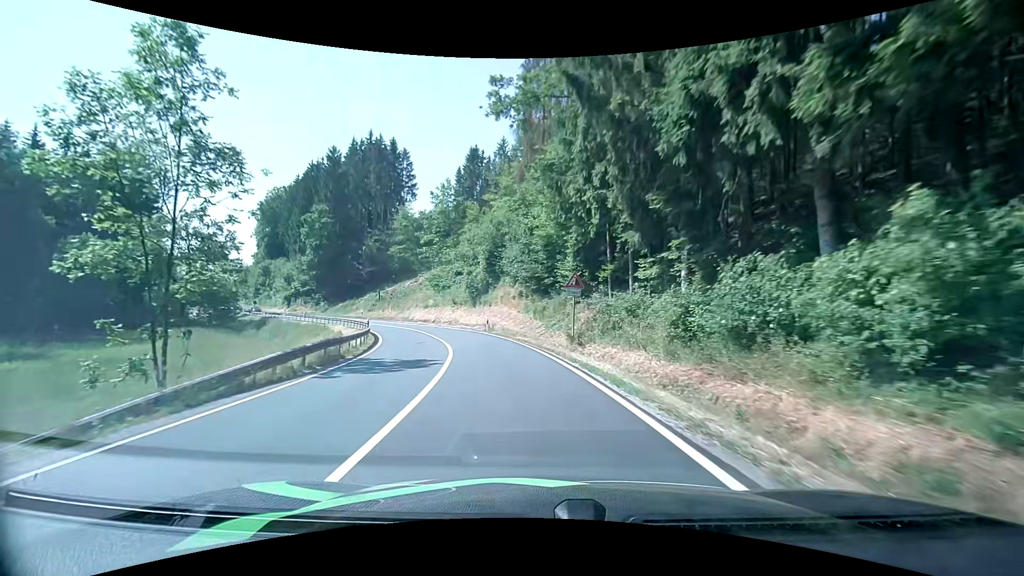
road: secondary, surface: asphalt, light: Day
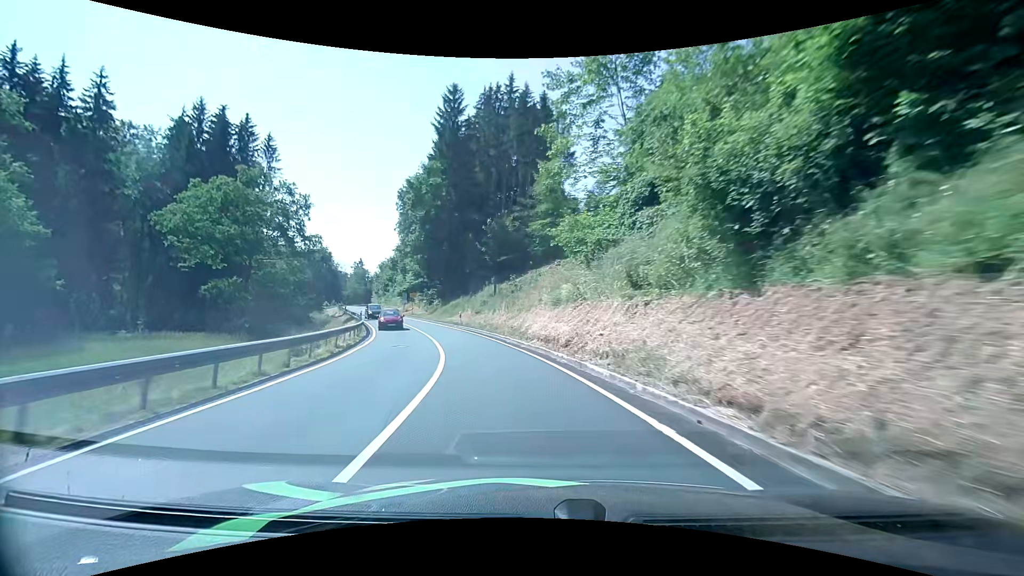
(-5.2, +34.4) m; -19°
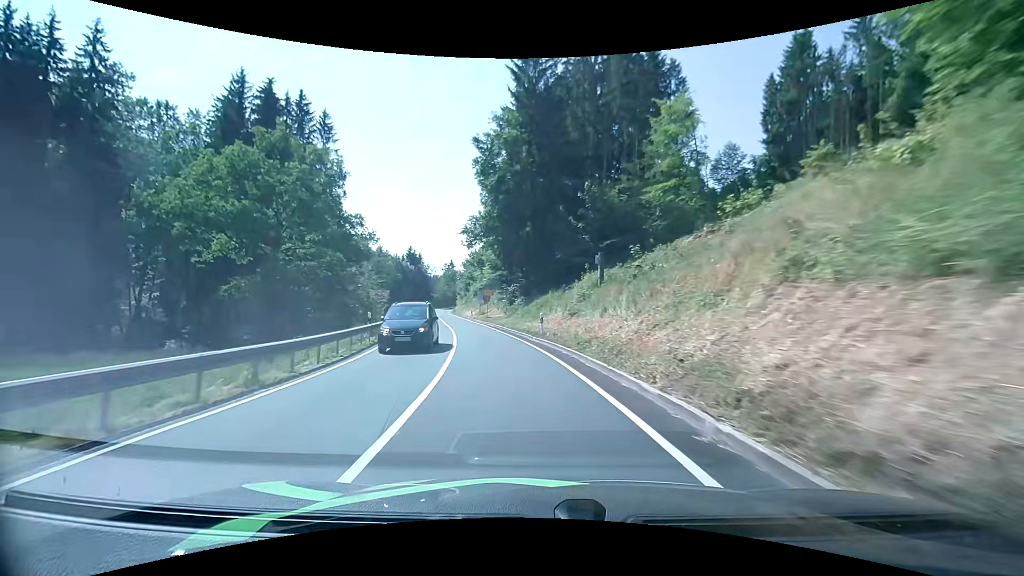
(-1.7, +18.1) m; -11°
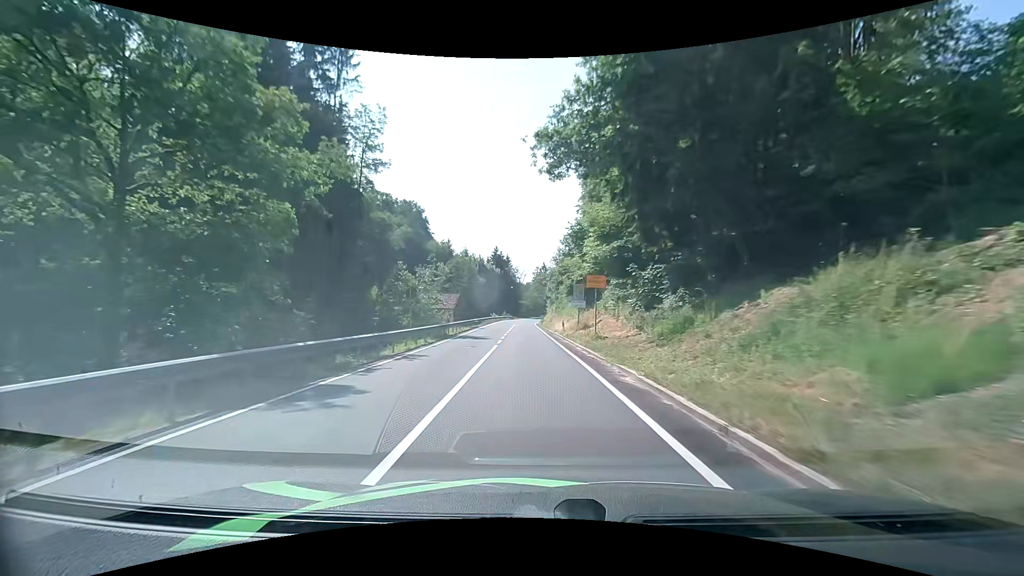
(-3.2, +28.4) m; -11°
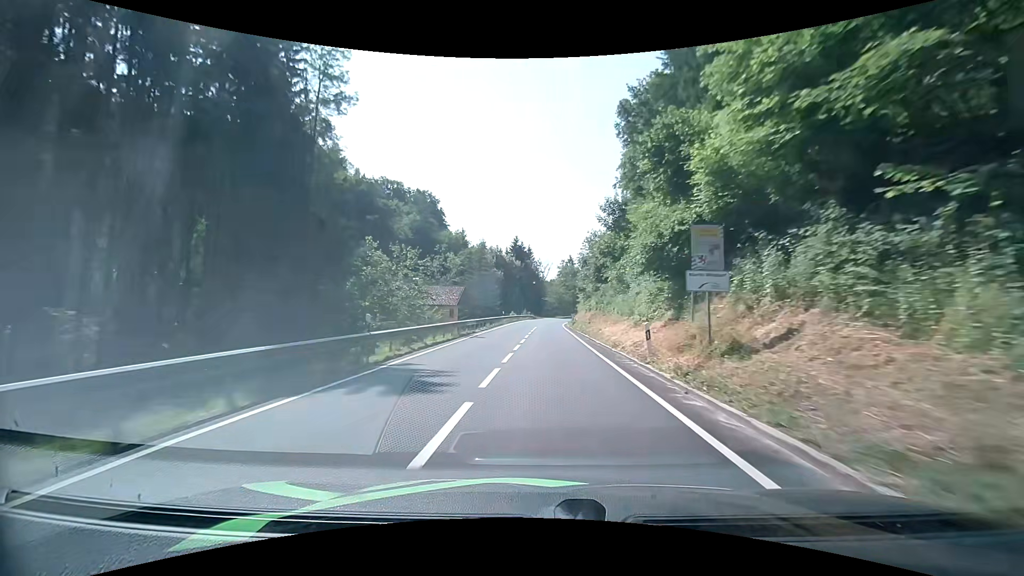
(-0.7, +19.8) m; -3°
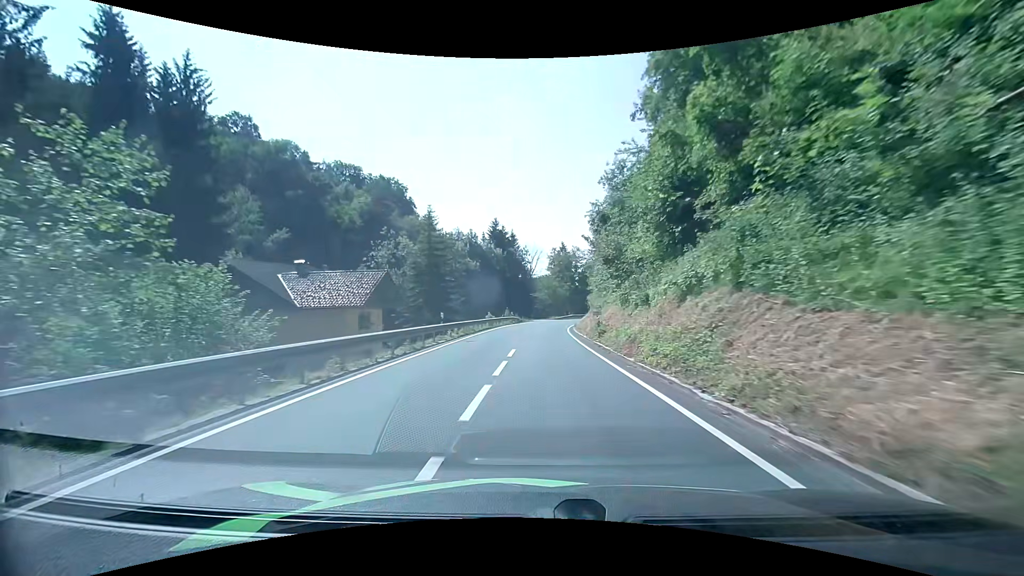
(+0.2, +29.9) m; +1°
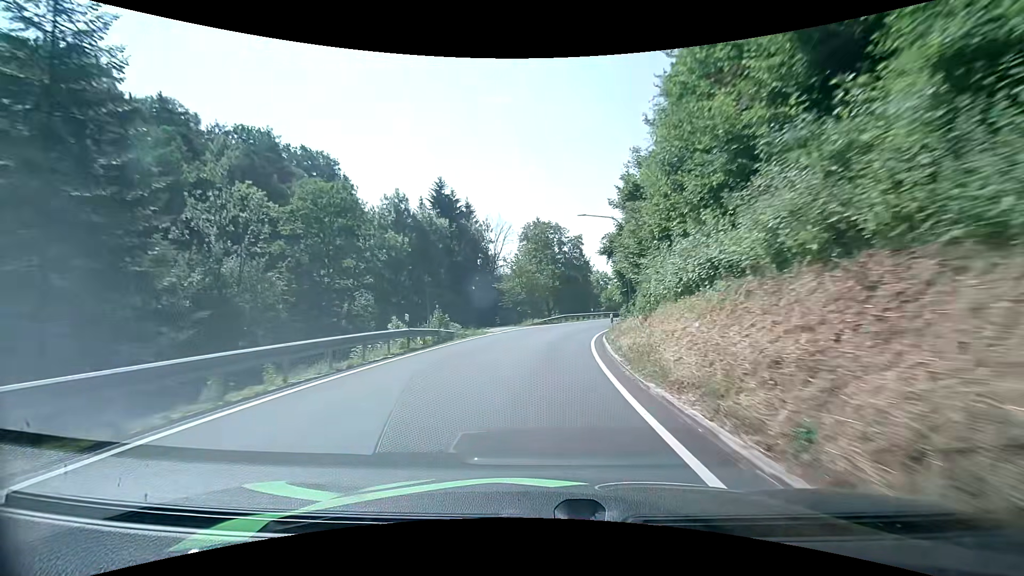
(+0.6, +37.5) m; +3°
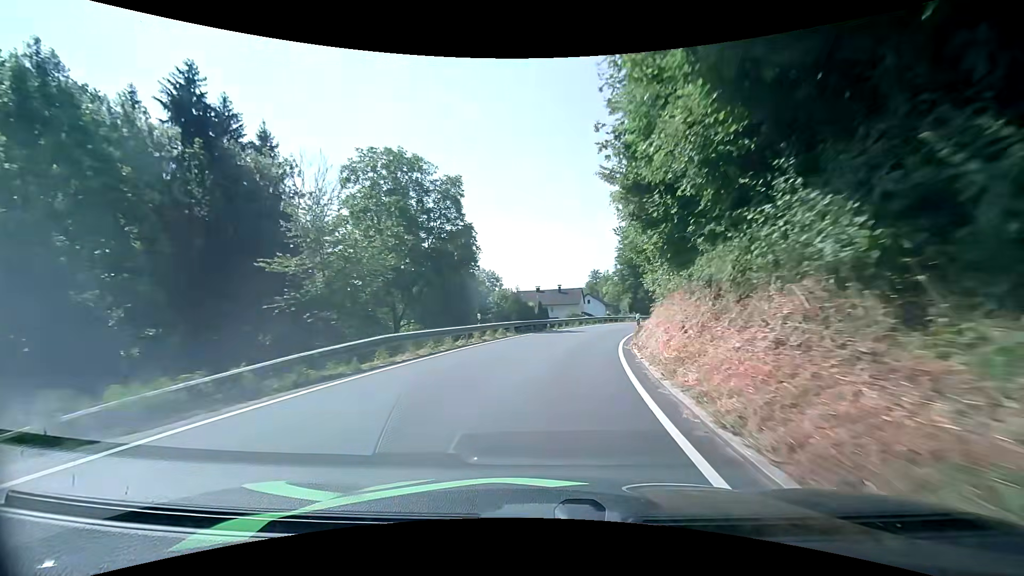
(+3.0, +35.3) m; +13°
(0, +10) (+1, +20) (+3, +30) (+6, +39) (+10, +49) (+14, +58) (+18, +67) (+22, +76) (+26, +85) (+30, +95) m
